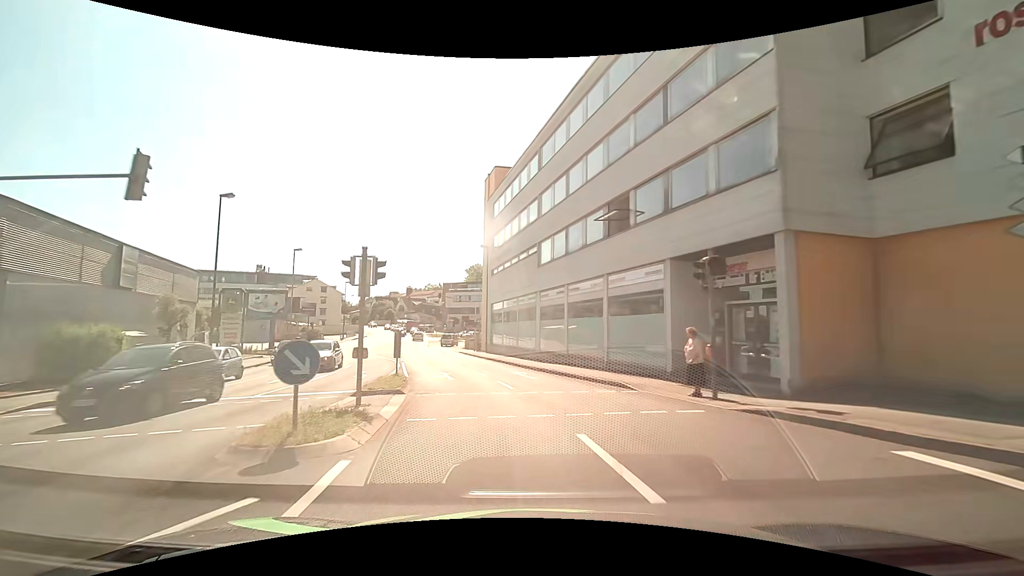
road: tertiary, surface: asphalt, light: Day
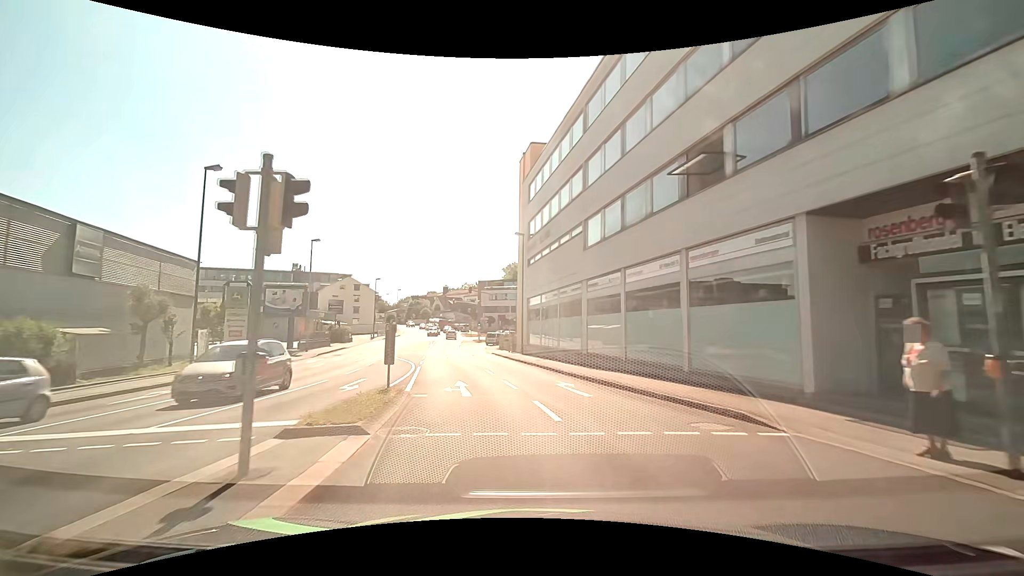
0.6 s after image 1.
(-0.2, +5.8) m; -4°
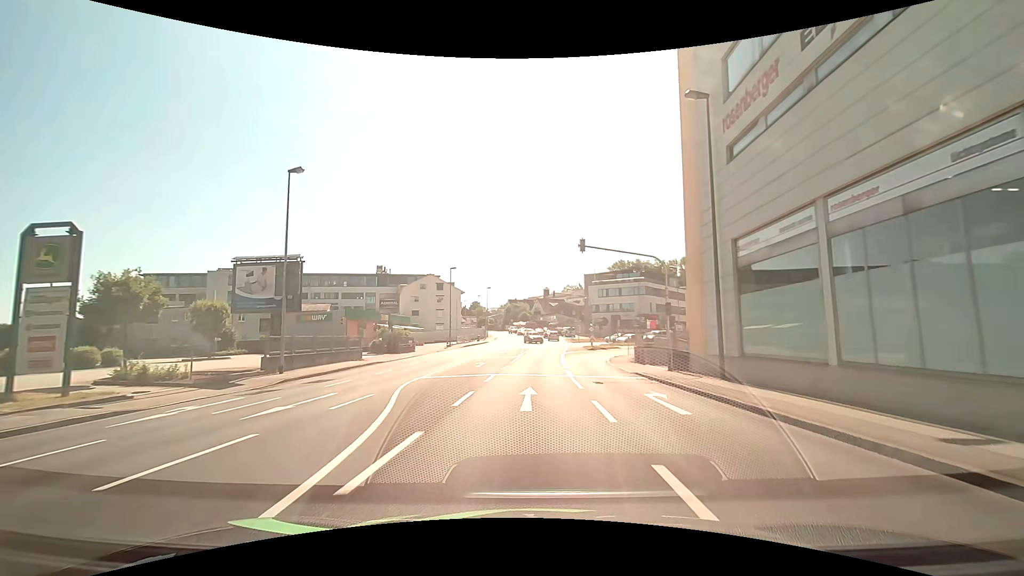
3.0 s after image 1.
(-3.2, +23.6) m; -12°
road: tertiary_link
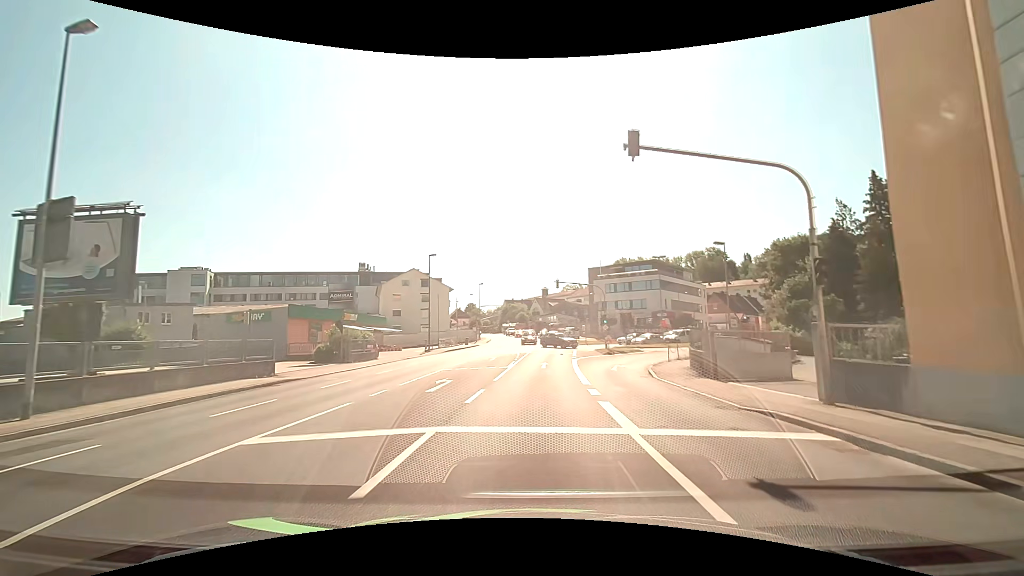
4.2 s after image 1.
(0.0, +12.3) m; +1°
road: tertiary
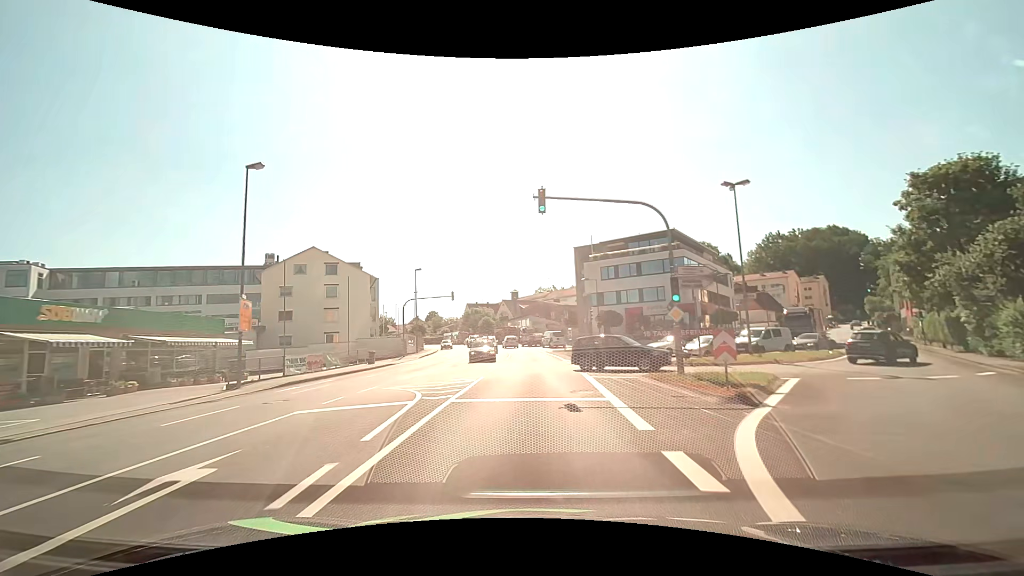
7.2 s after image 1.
(+0.7, +29.5) m; +3°
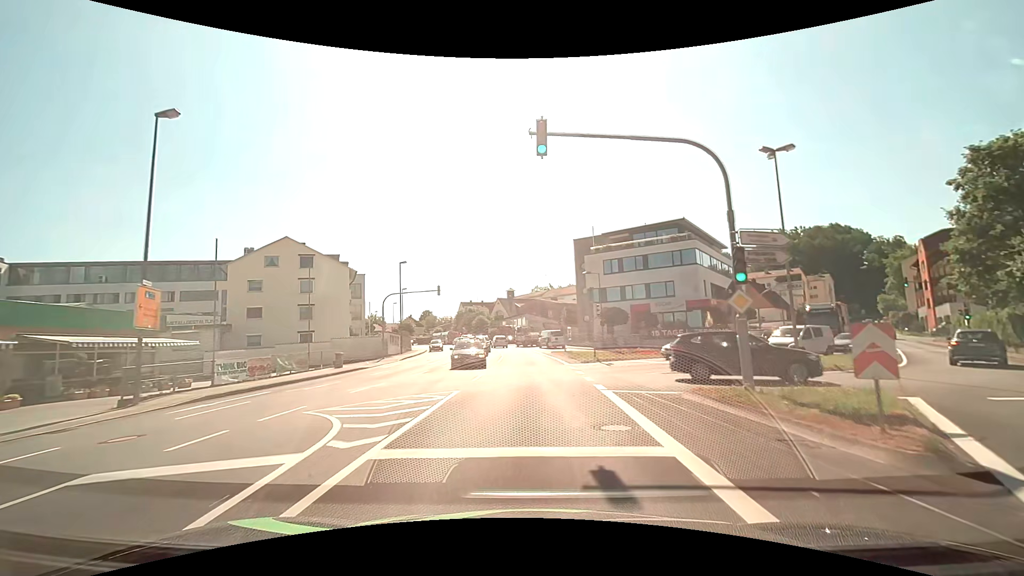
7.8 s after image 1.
(0.0, +5.4) m; 0°
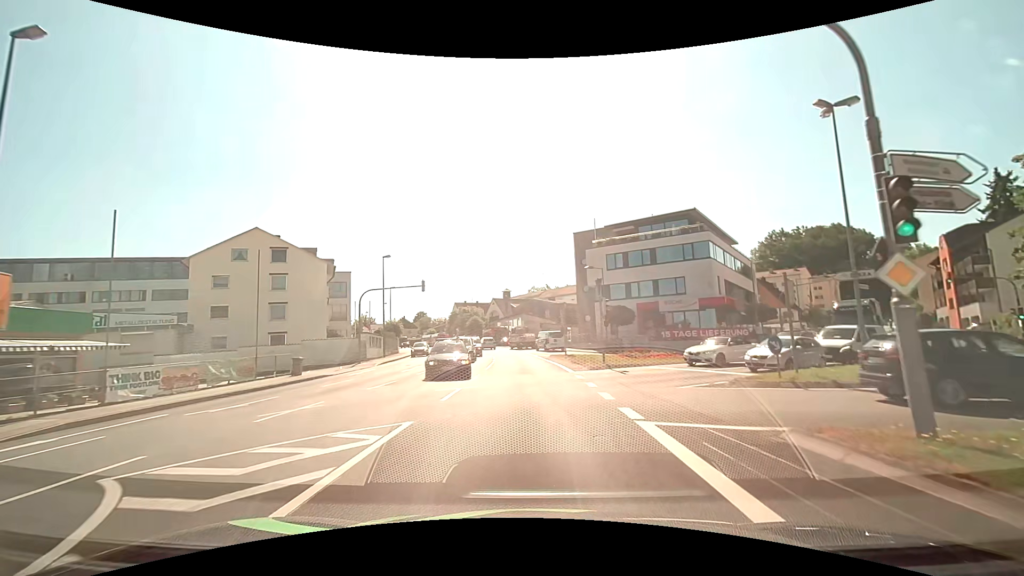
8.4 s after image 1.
(0.0, +5.0) m; +1°
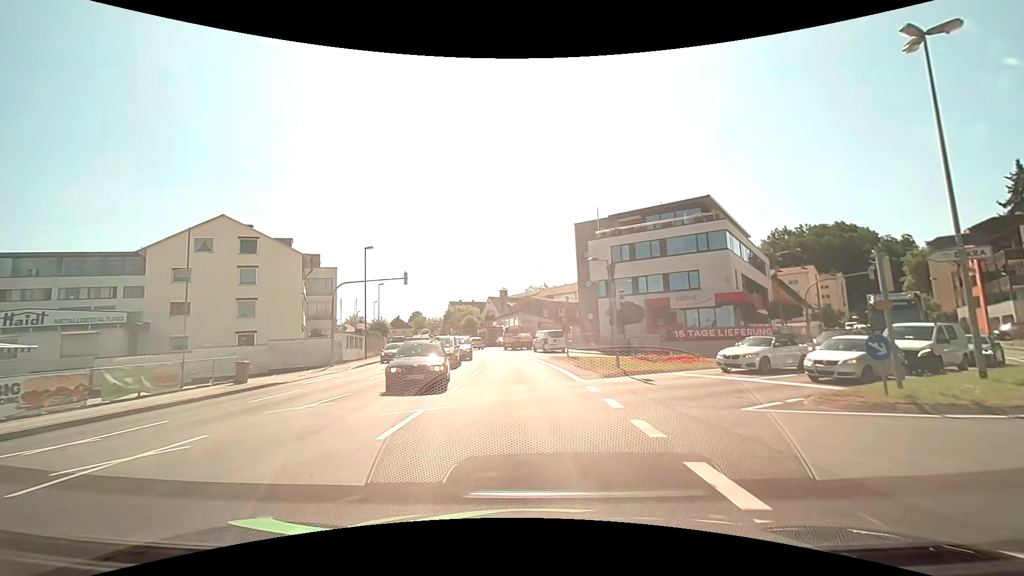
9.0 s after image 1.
(0.0, +4.7) m; +1°
